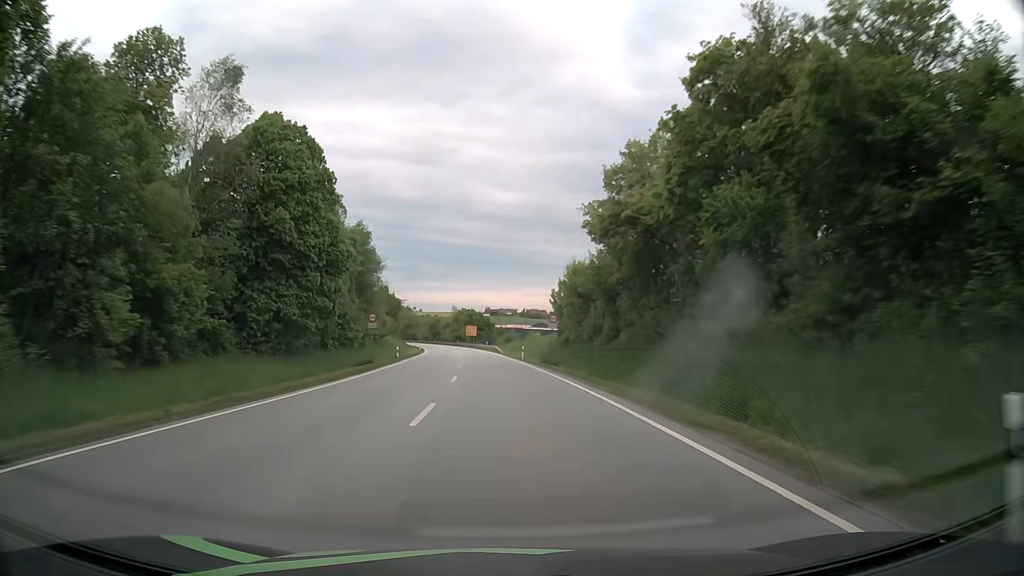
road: primary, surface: asphalt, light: Day
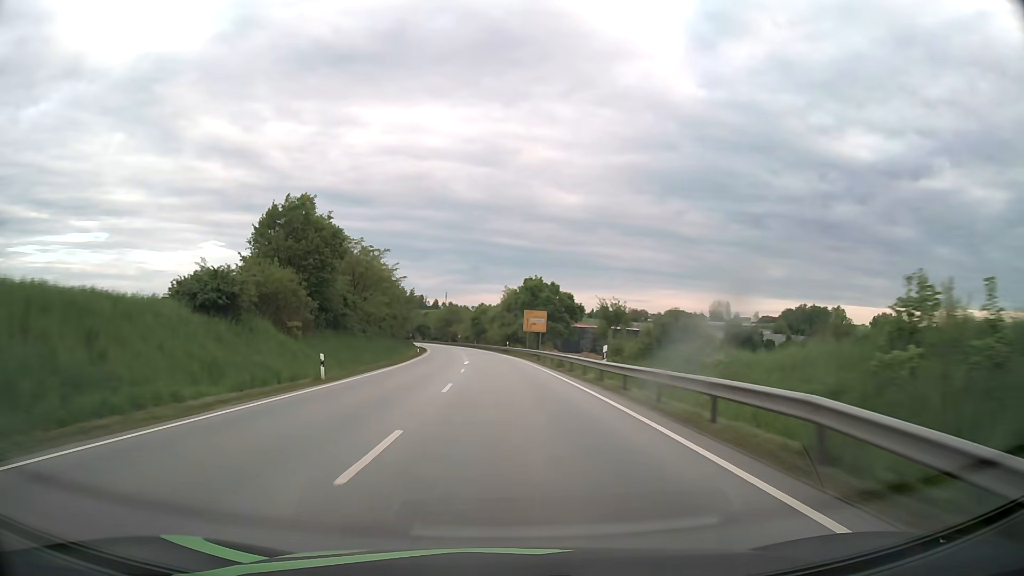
(-4.3, +79.1) m; -6°
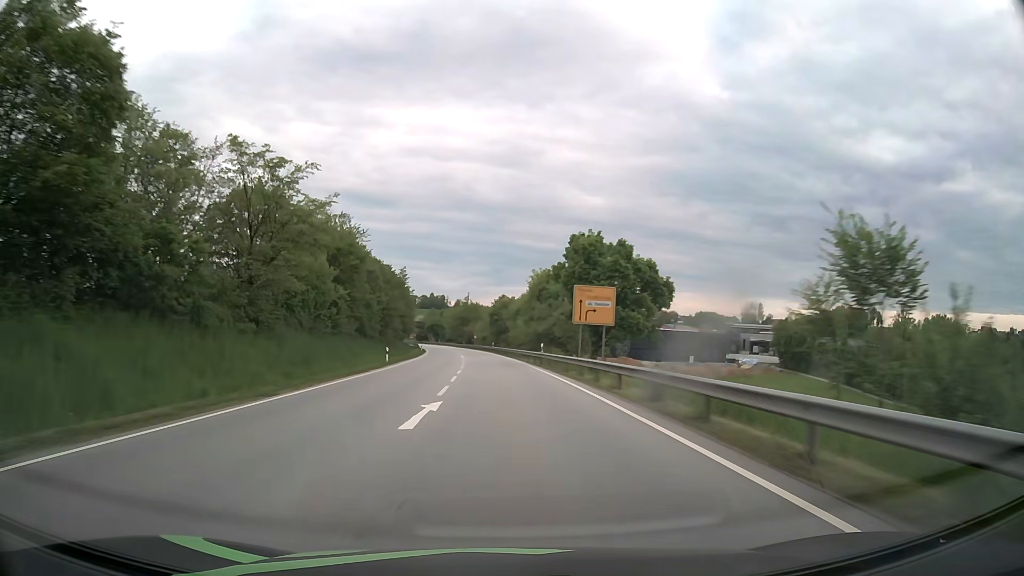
(-0.5, +31.7) m; -2°
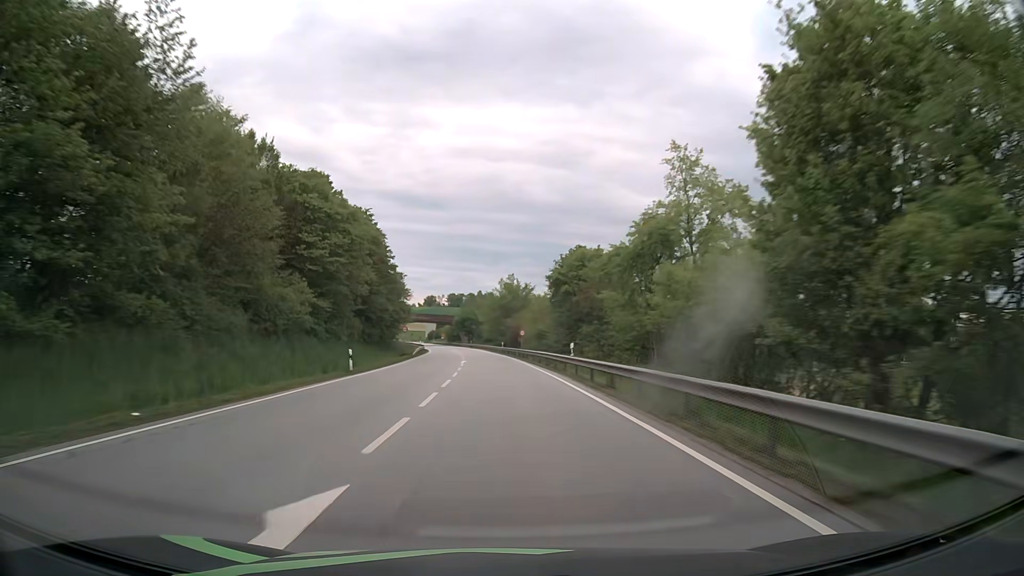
(-2.3, +63.4) m; -4°
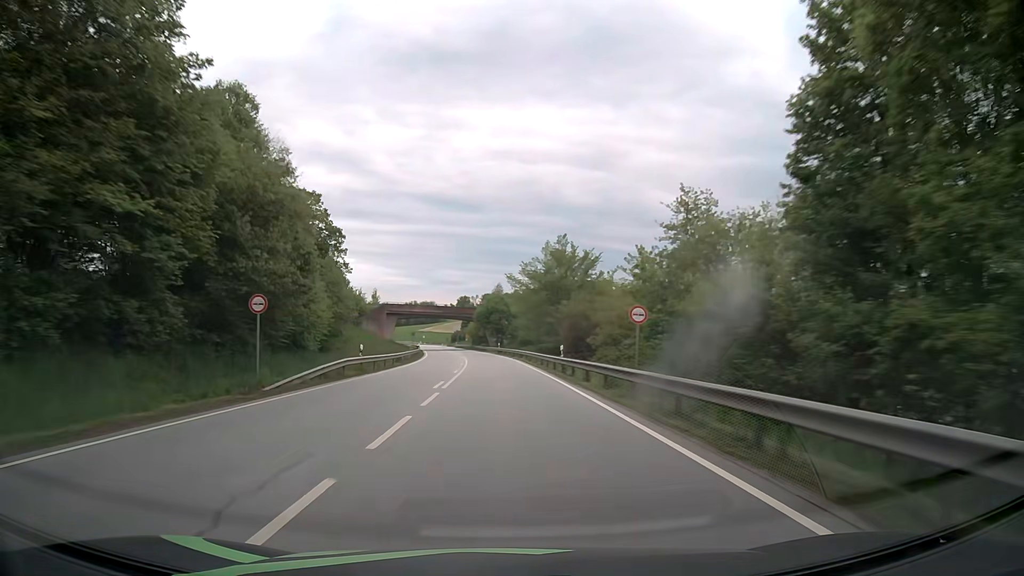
(-1.3, +47.6) m; -3°
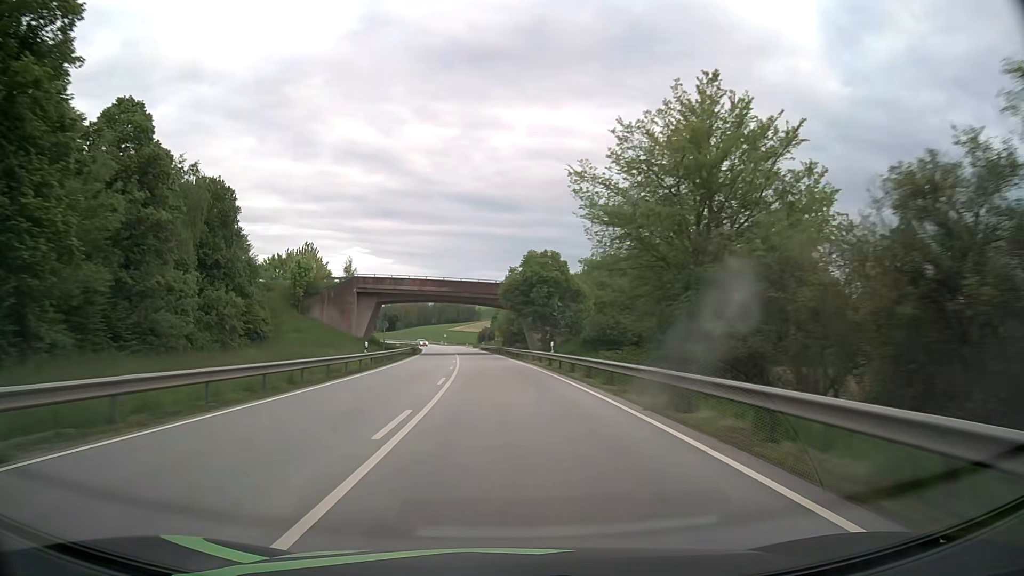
(-1.4, +47.6) m; -3°
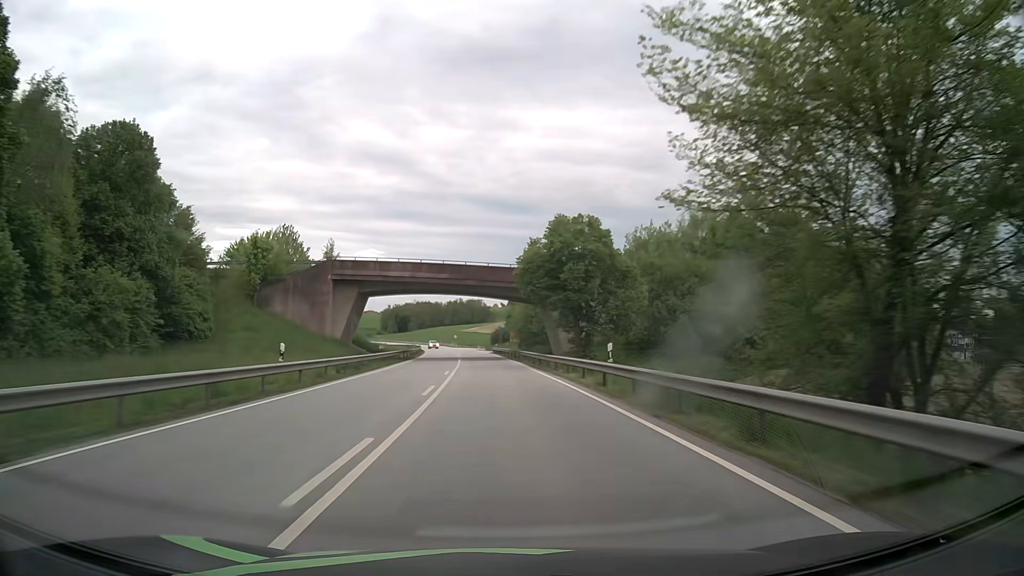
(-0.2, +15.9) m; -1°
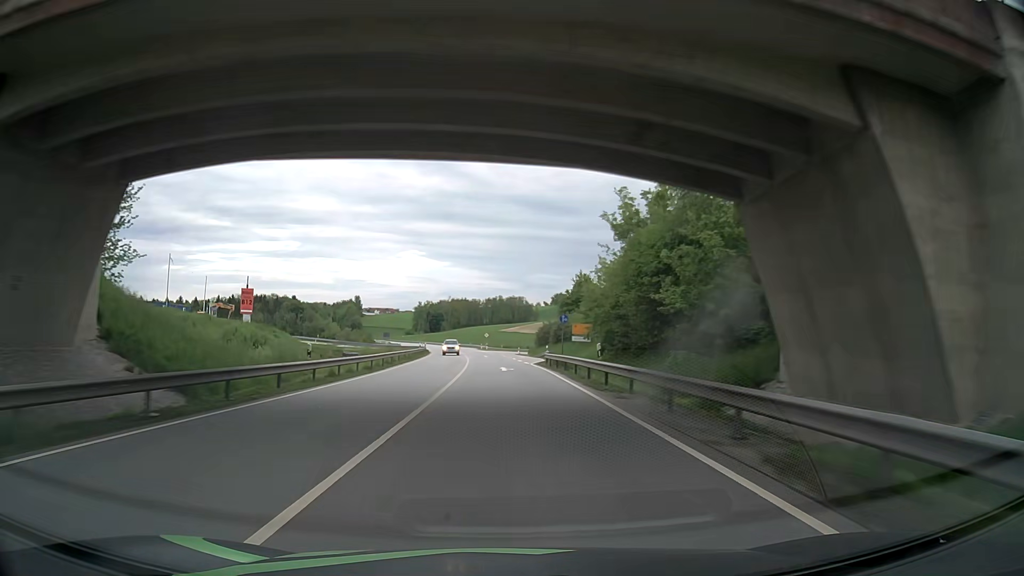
(-1.5, +47.4) m; -3°
(0, +10) (0, +20) (0, +30) (-1, +40) (-1, +50) (-2, +60) (-2, +70) (-3, +80) (-4, +90) (-5, +100) m
